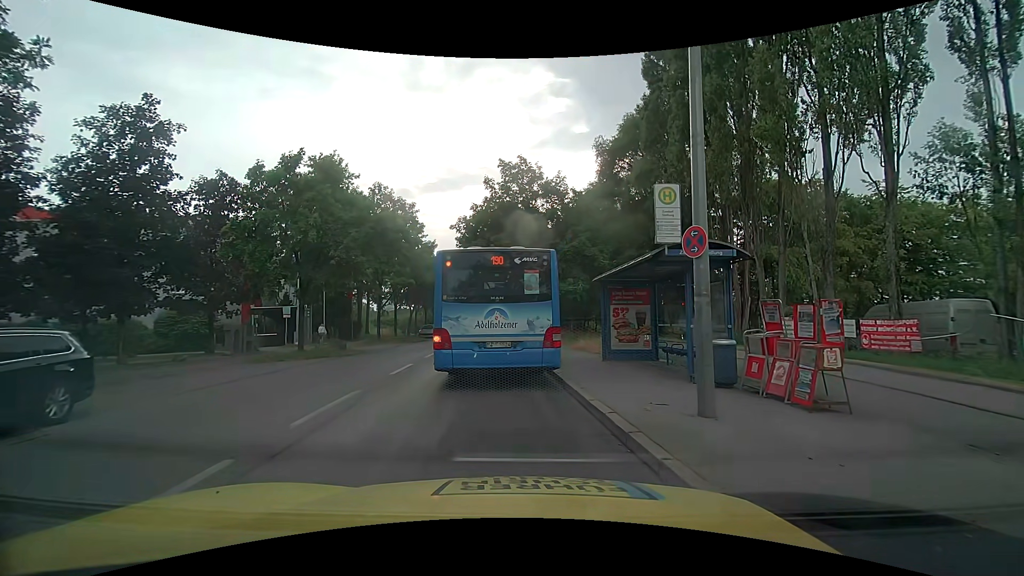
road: tertiary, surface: asphalt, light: Day
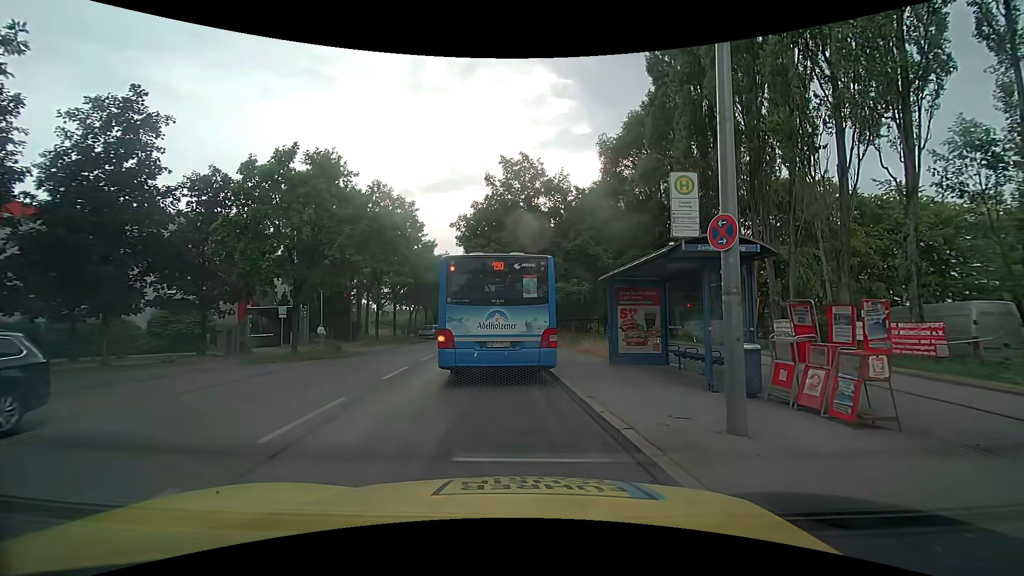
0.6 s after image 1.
(0.0, +1.0) m; -1°
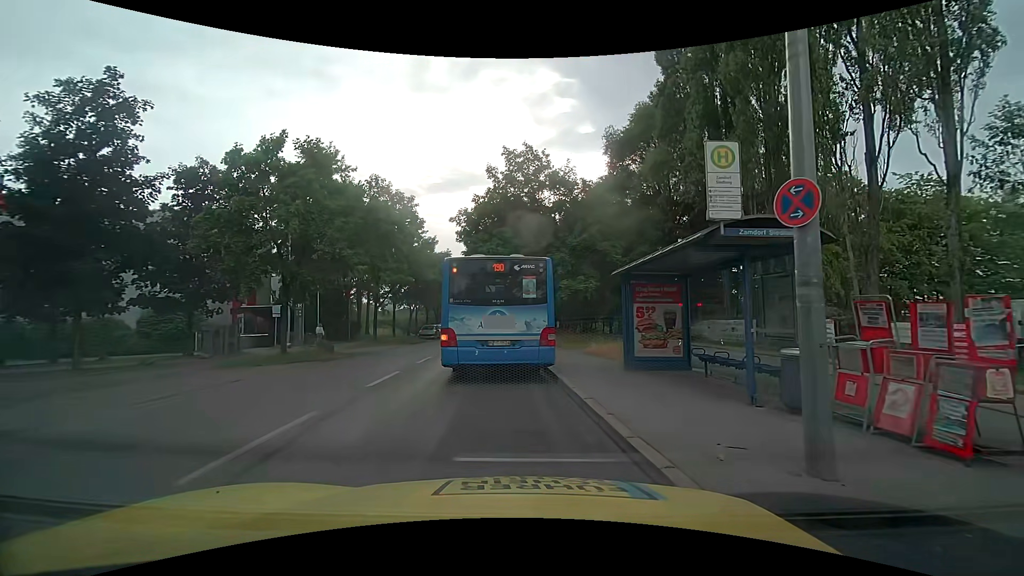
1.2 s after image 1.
(0.0, +1.6) m; -1°
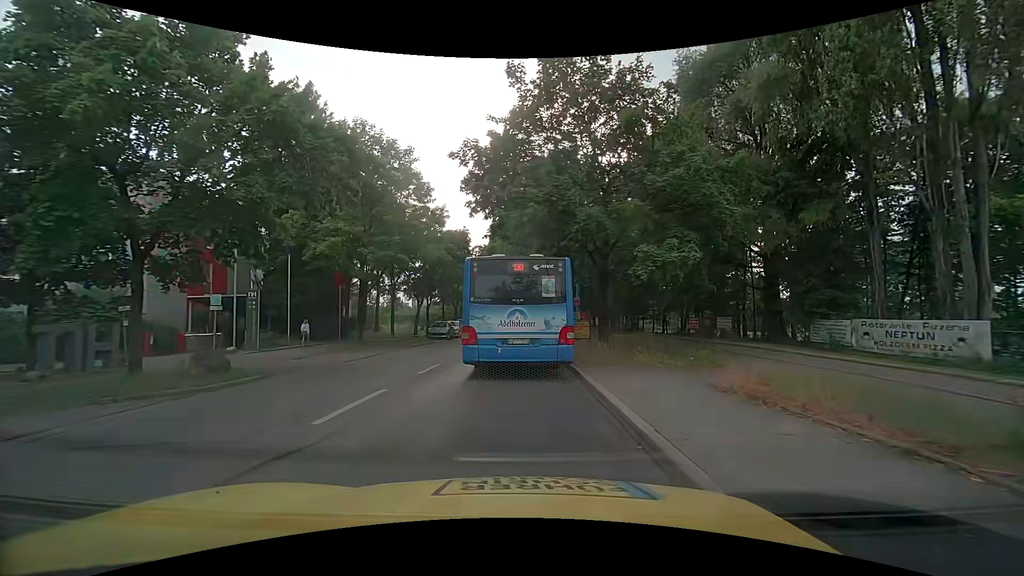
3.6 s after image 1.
(-0.4, +10.6) m; -4°
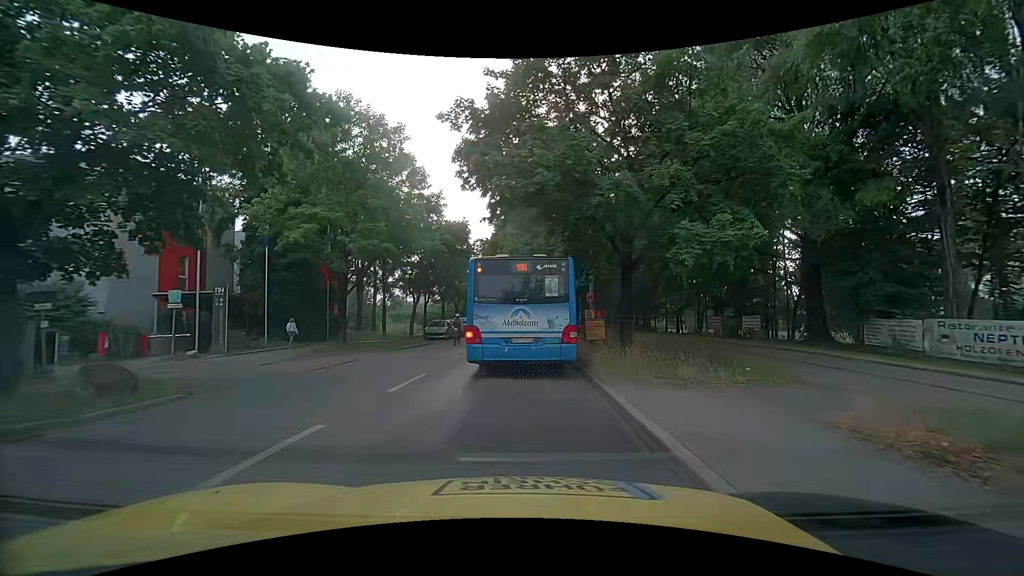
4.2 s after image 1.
(0.0, +3.2) m; -1°
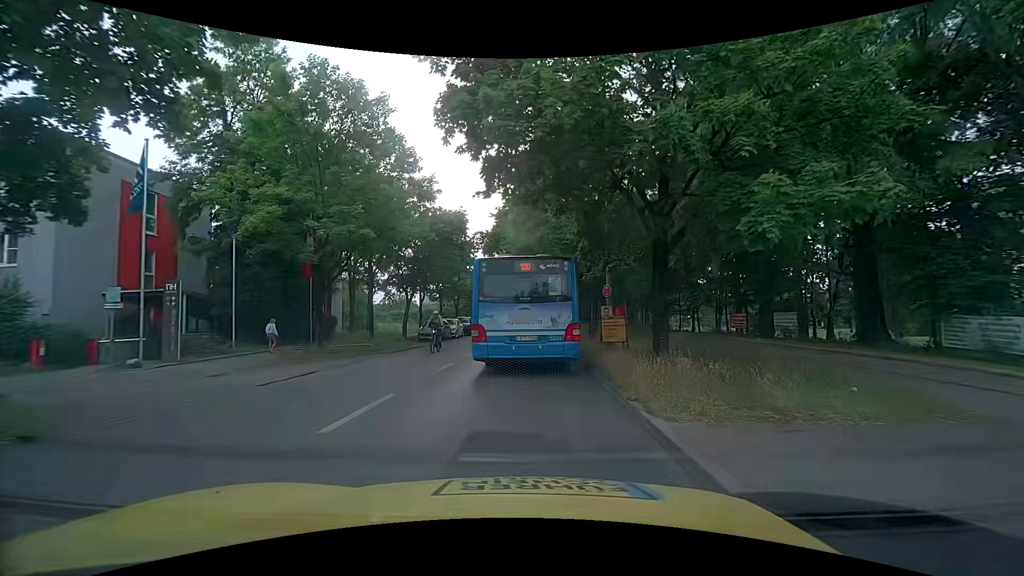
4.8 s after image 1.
(+0.1, +3.4) m; +1°
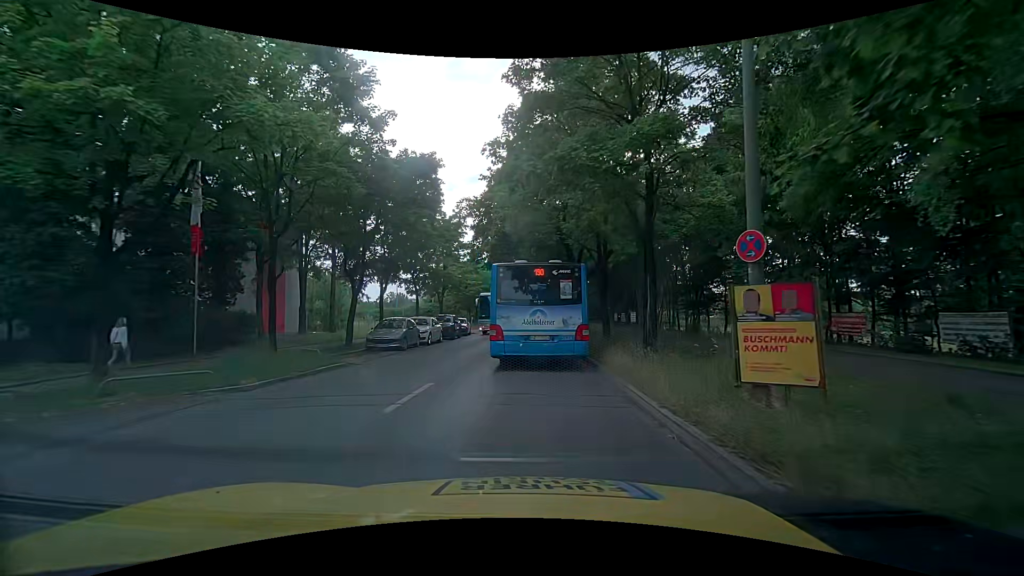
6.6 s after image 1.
(-0.2, +11.1) m; -2°
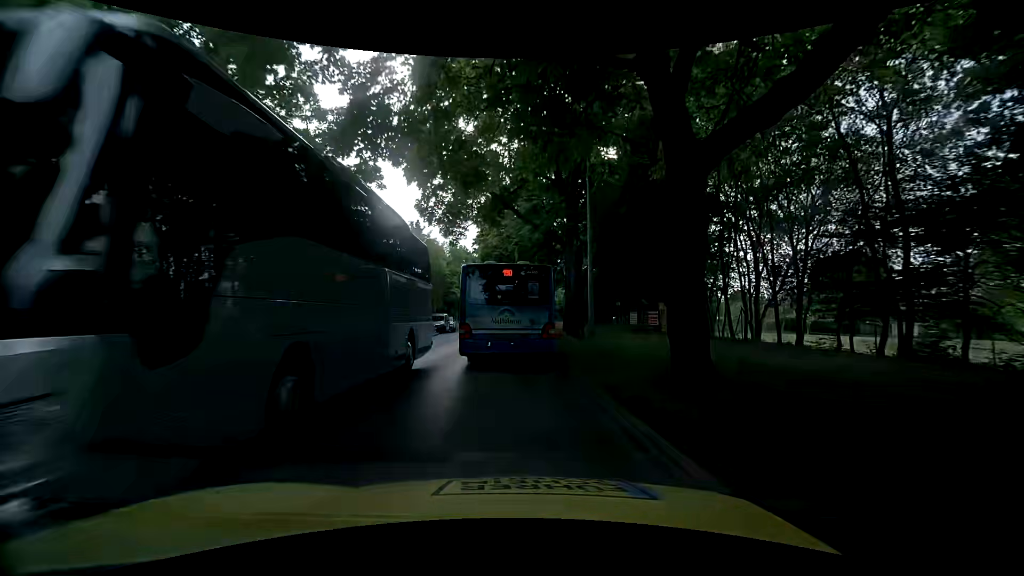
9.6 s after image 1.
(+1.0, +23.6) m; +2°
(0, +10) (0, +20) (0, +30) (0, +40) (0, +50) (0, +60) (0, +70) (0, +80) (0, +90) (0, +100) m
